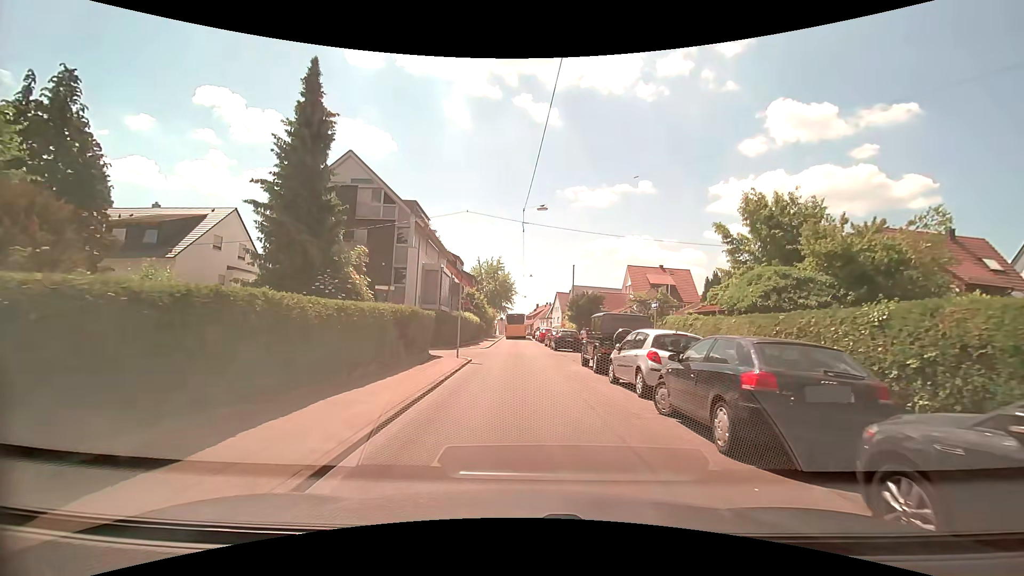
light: Day
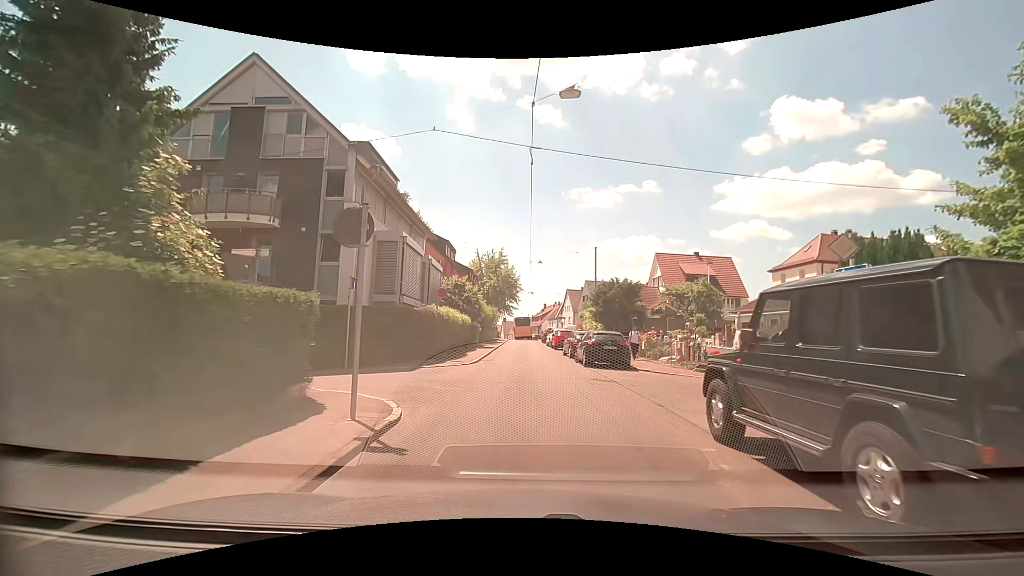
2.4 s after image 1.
(-0.3, +12.7) m; -1°
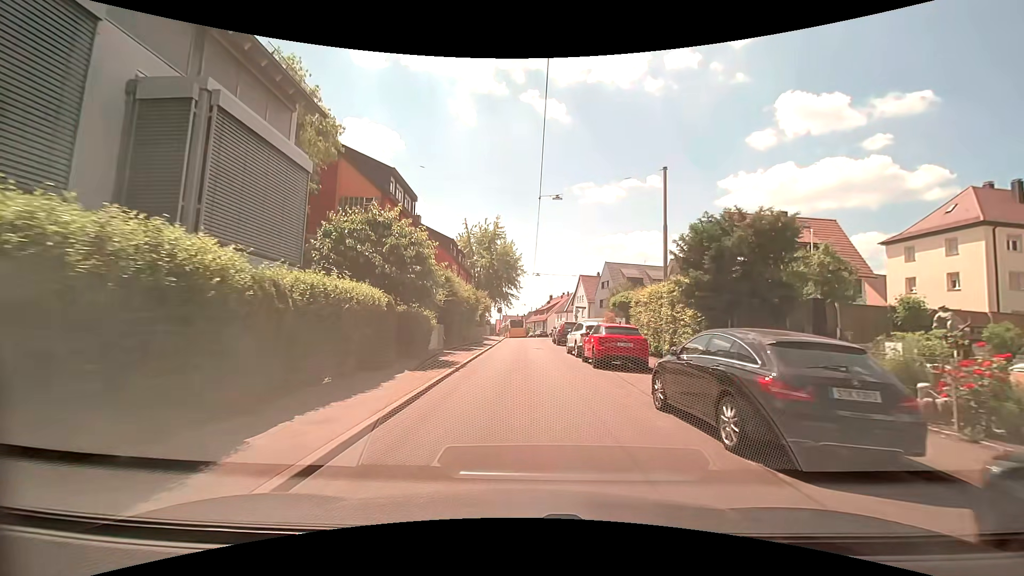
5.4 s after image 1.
(-0.2, +20.3) m; -1°
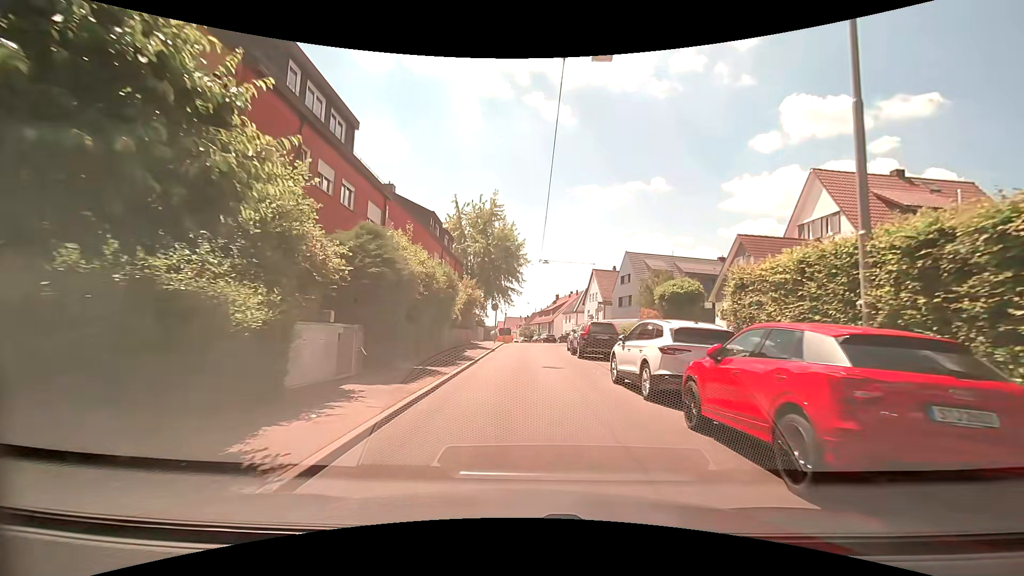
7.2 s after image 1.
(+0.1, +12.3) m; 0°
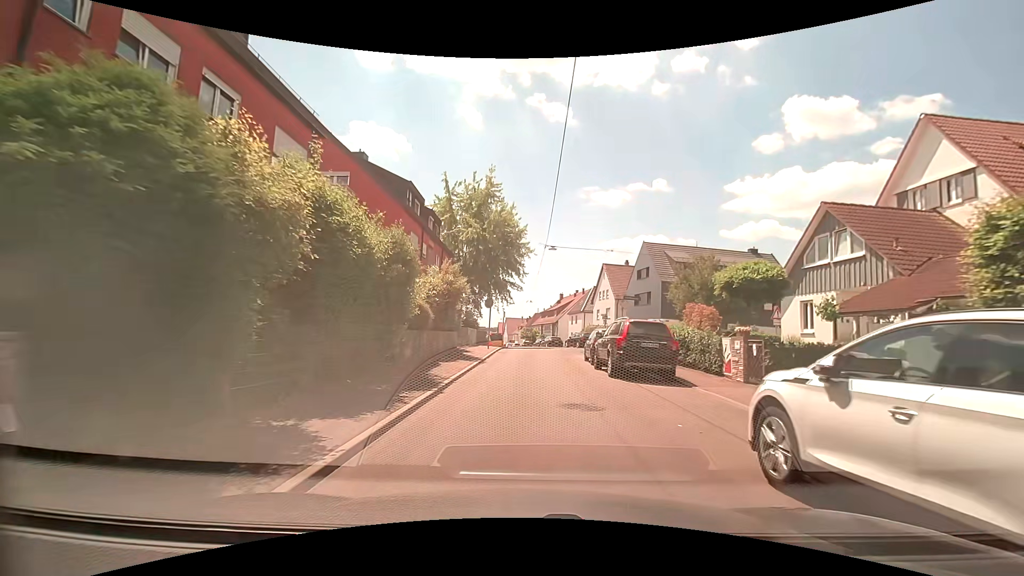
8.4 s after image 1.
(-0.1, +8.0) m; -1°
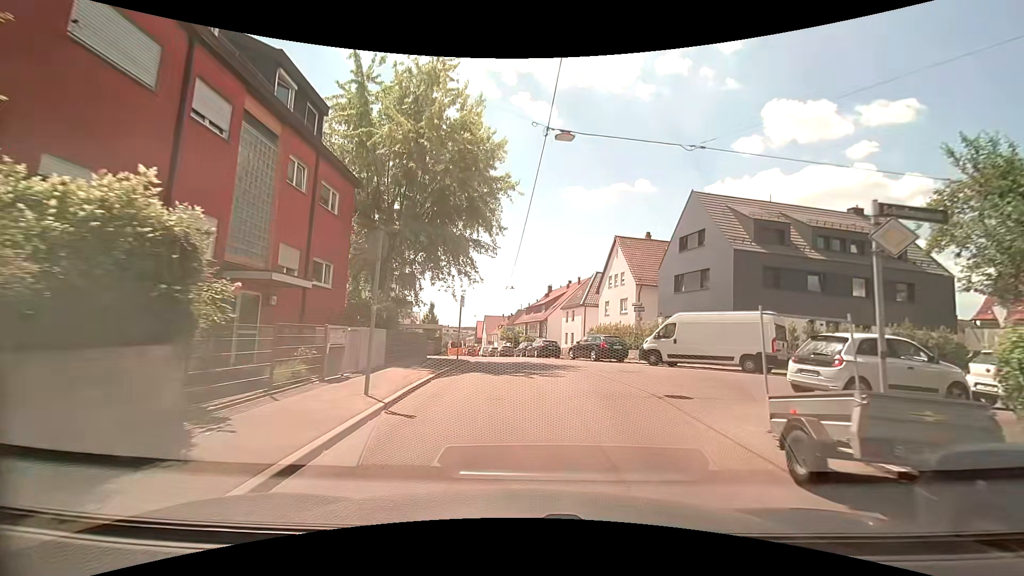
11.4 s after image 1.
(+0.3, +20.0) m; +3°
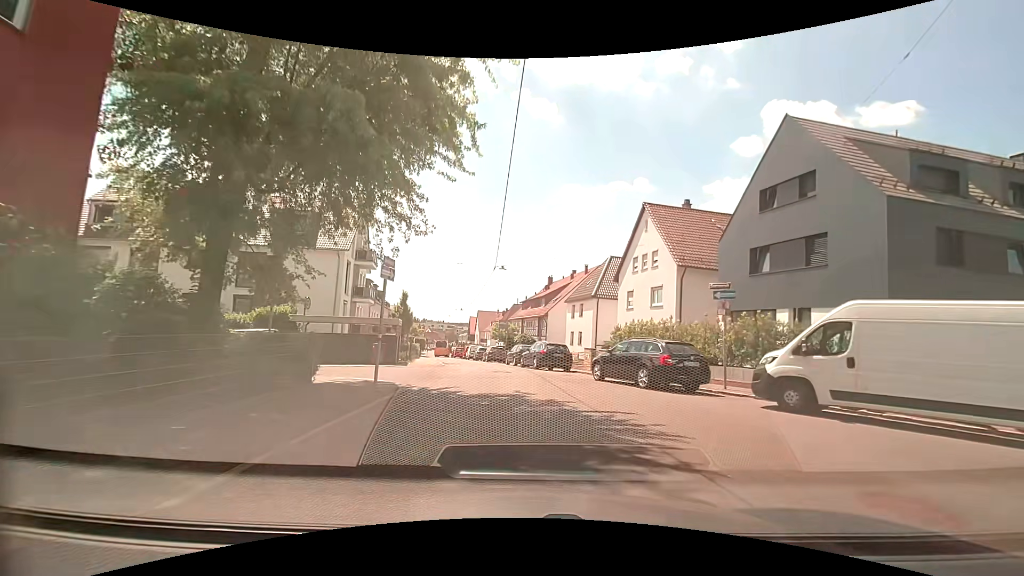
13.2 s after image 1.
(0.0, +12.2) m; 0°
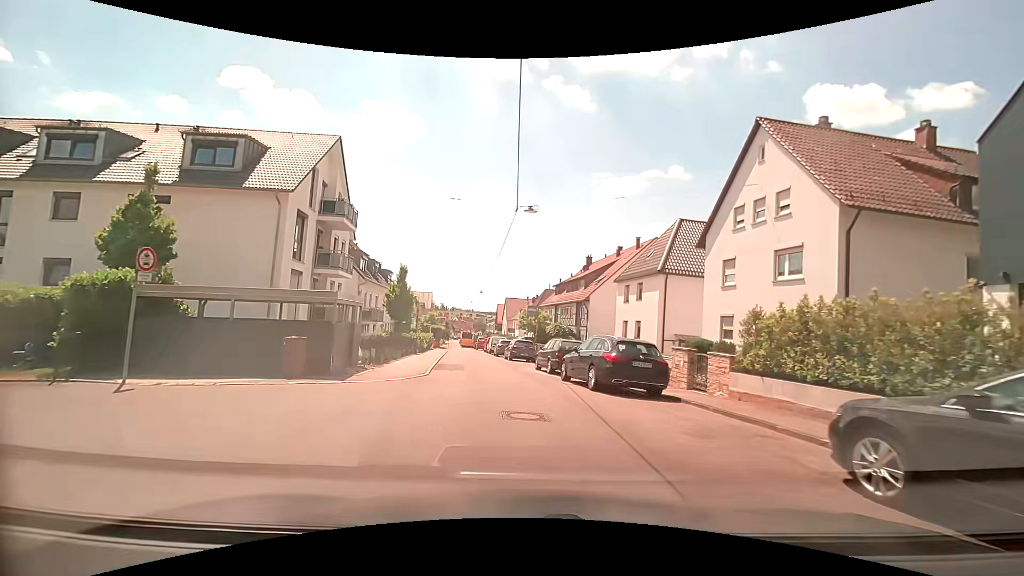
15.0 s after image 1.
(-0.3, +12.2) m; -3°
(0, +10) (-2, +20) (-3, +30) (-5, +40) (-6, +50) (-8, +59) (-9, +69) (-10, +79) (-11, +89) (-11, +99) m
